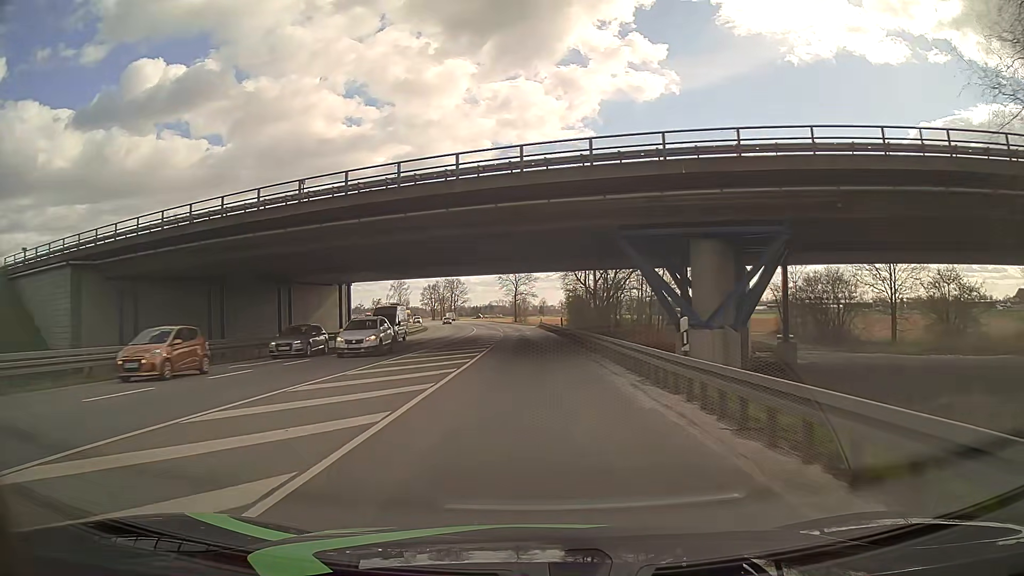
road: primary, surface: asphalt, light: Day
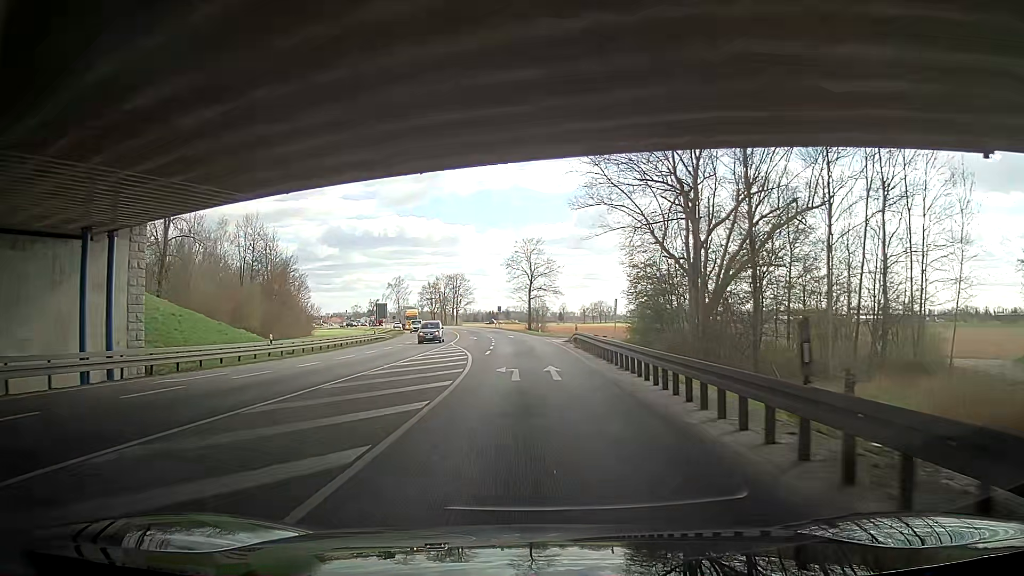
(-0.8, +41.2) m; -2°
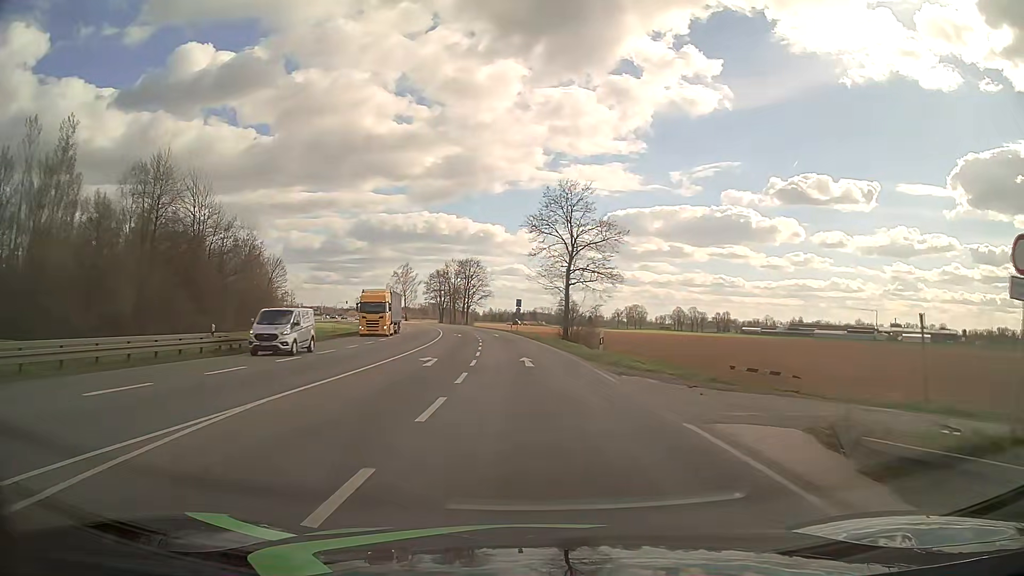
(-0.8, +38.3) m; -2°
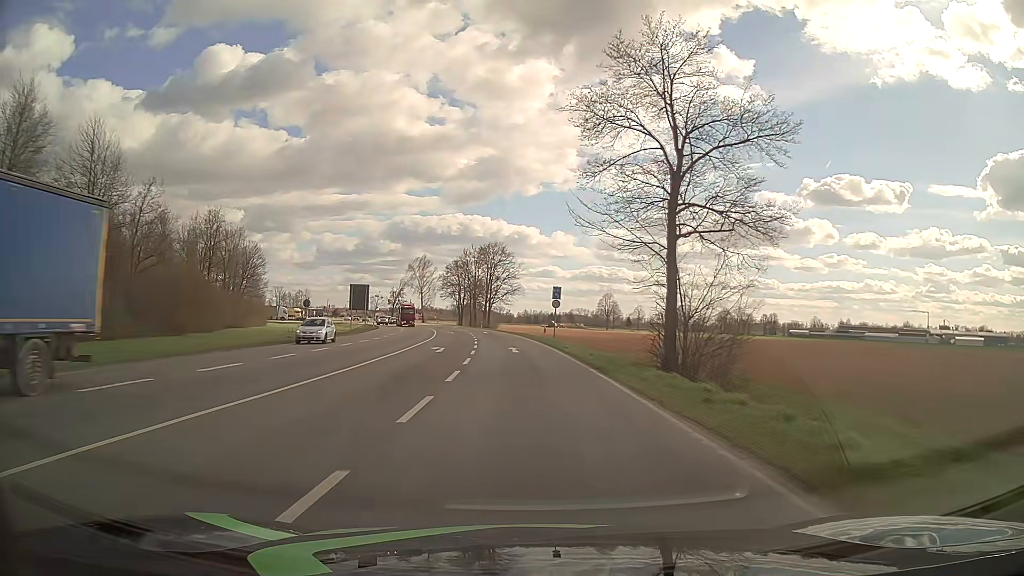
(-0.7, +30.3) m; -3°
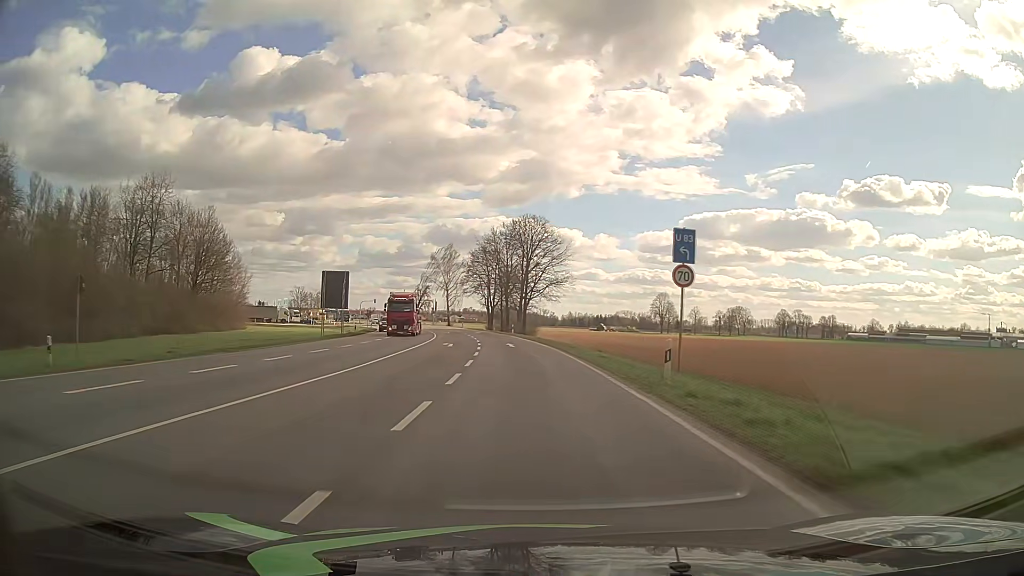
(-1.1, +30.9) m; -4°
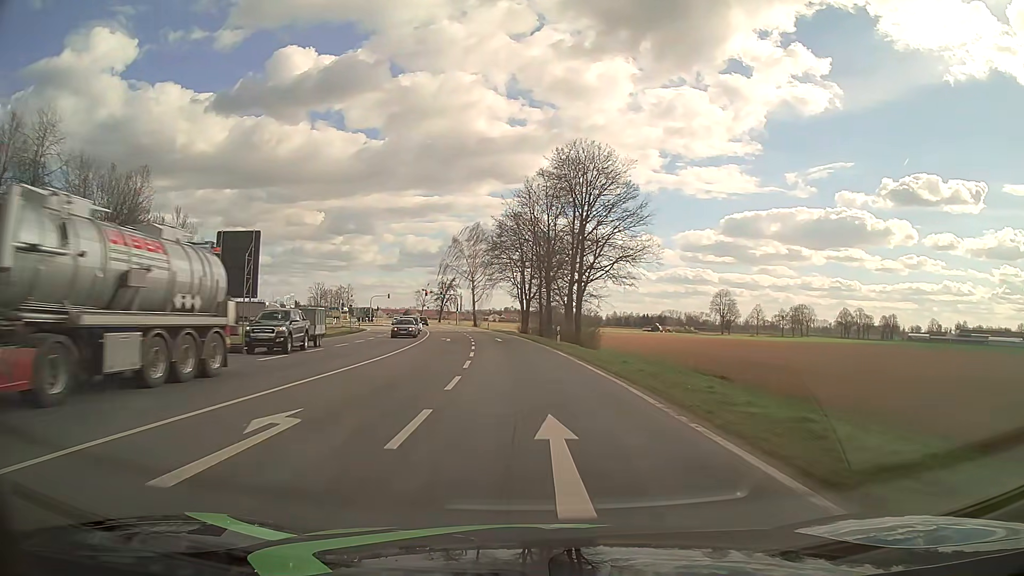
(-1.0, +31.4) m; -3°
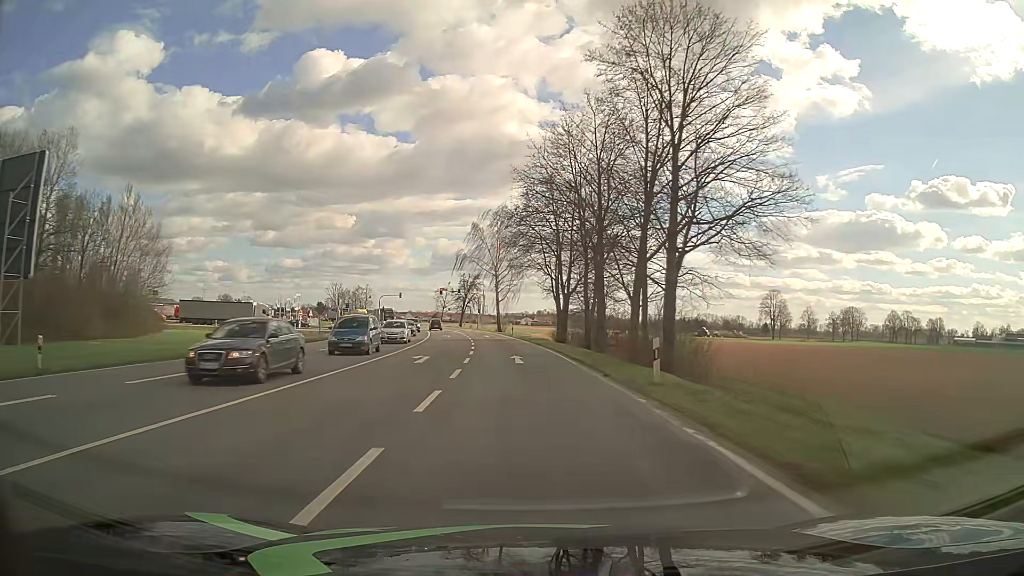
(-0.5, +21.2) m; -3°
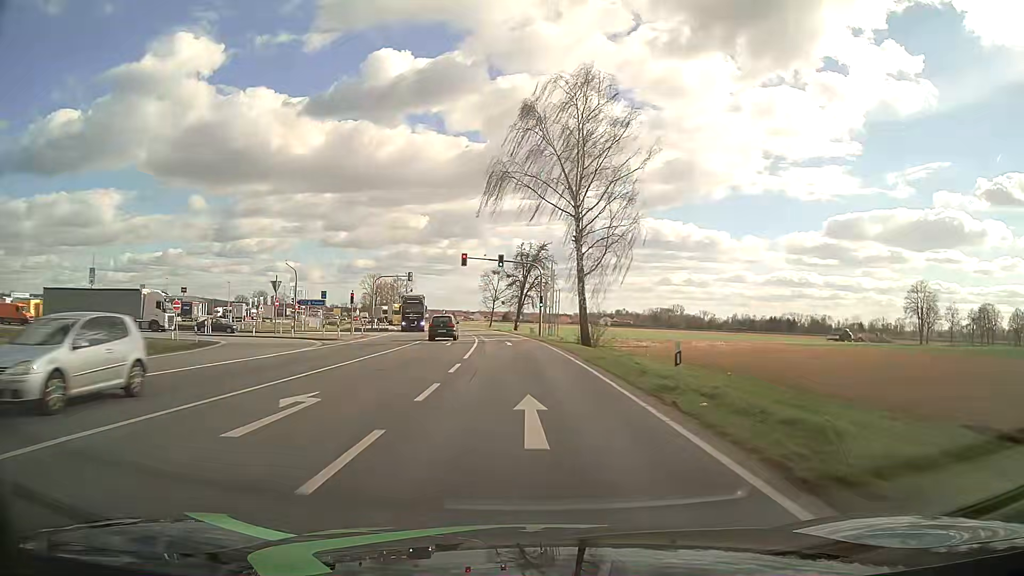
(-3.1, +53.2) m; -6°
(0, +10) (0, +20) (-1, +30) (-2, +40) (-3, +50) (-4, +60) (-5, +70) (-7, +80) (-9, +89) (-11, +99) m
